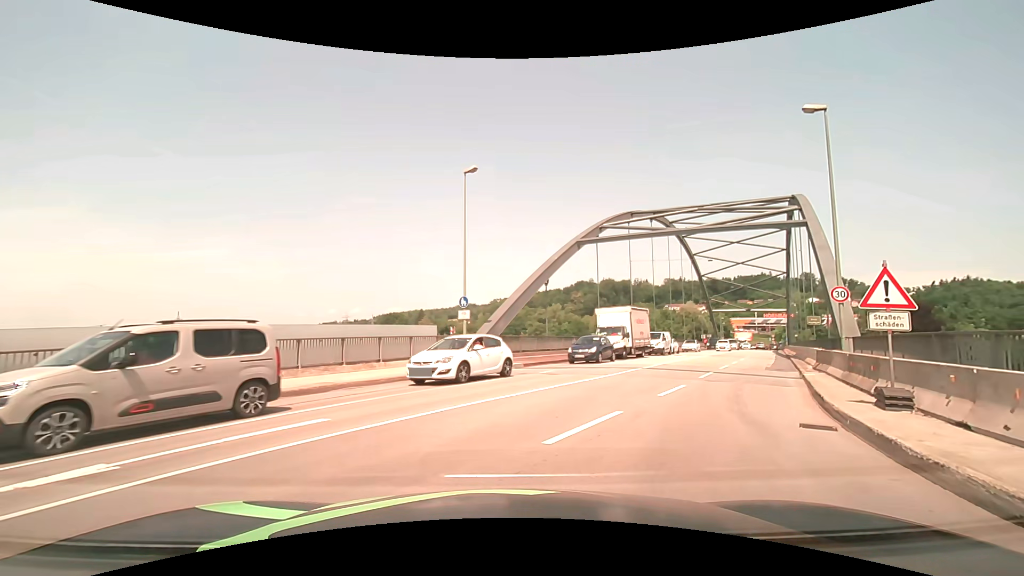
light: Day
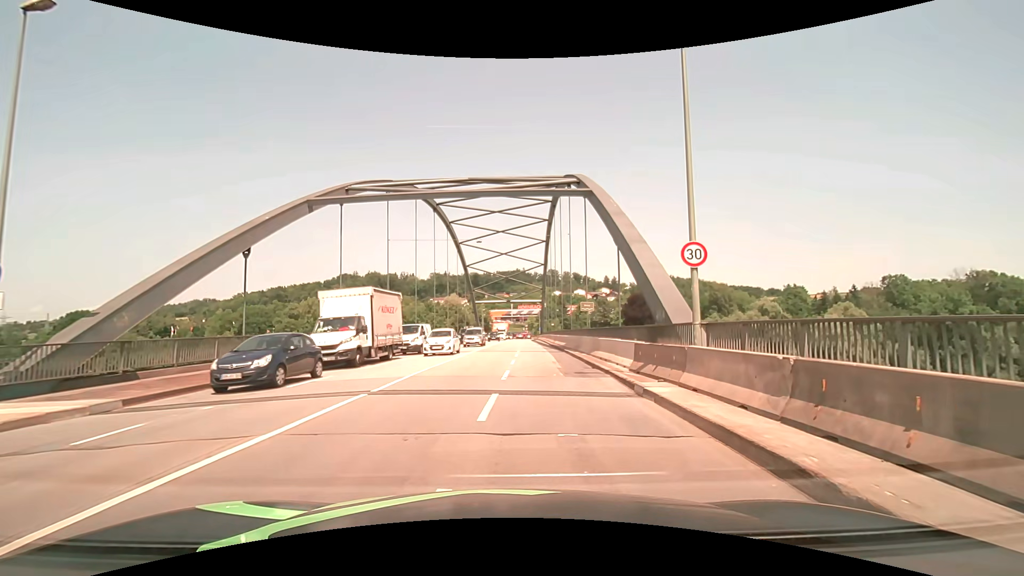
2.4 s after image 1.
(+2.6, +10.4) m; +26°
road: primary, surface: asphalt
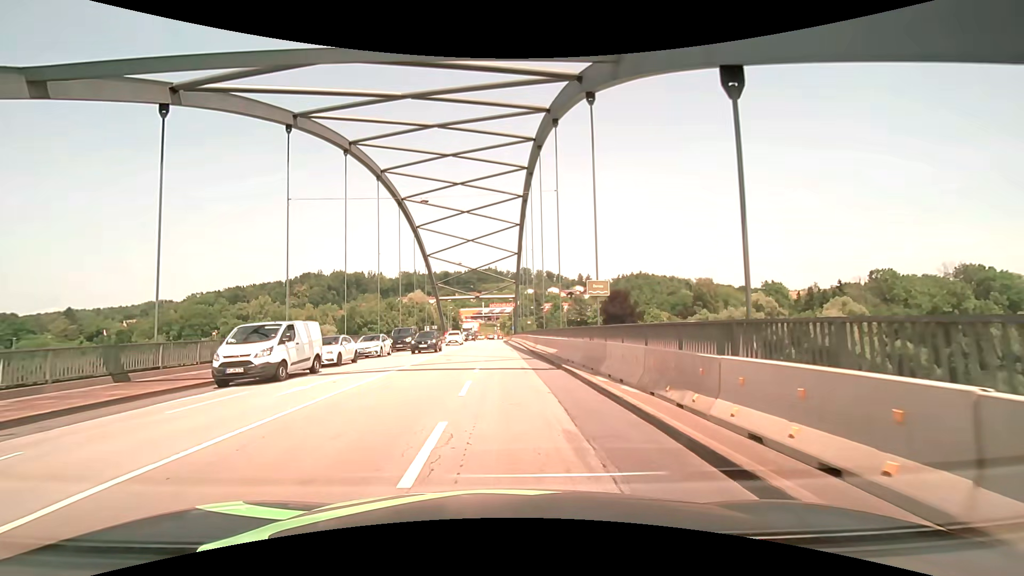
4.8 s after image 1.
(+0.6, +15.2) m; +2°
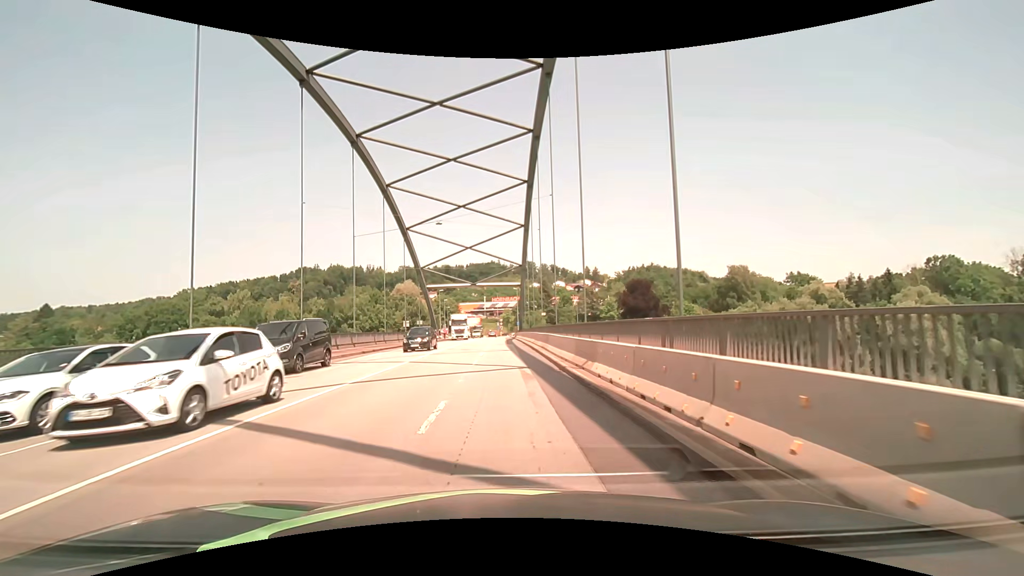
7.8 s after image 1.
(0.0, +22.0) m; 0°
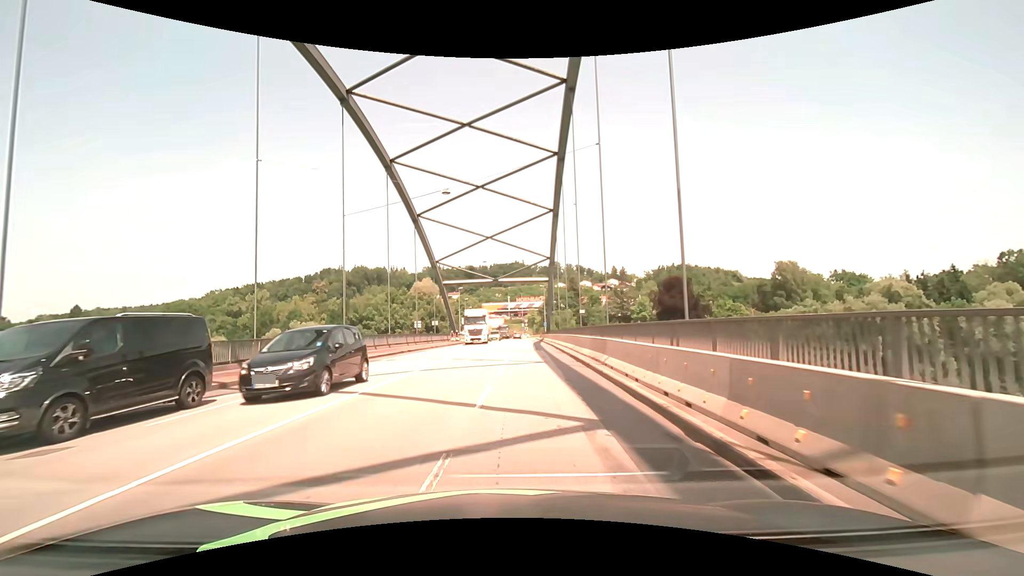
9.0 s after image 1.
(-0.2, +10.0) m; -3°
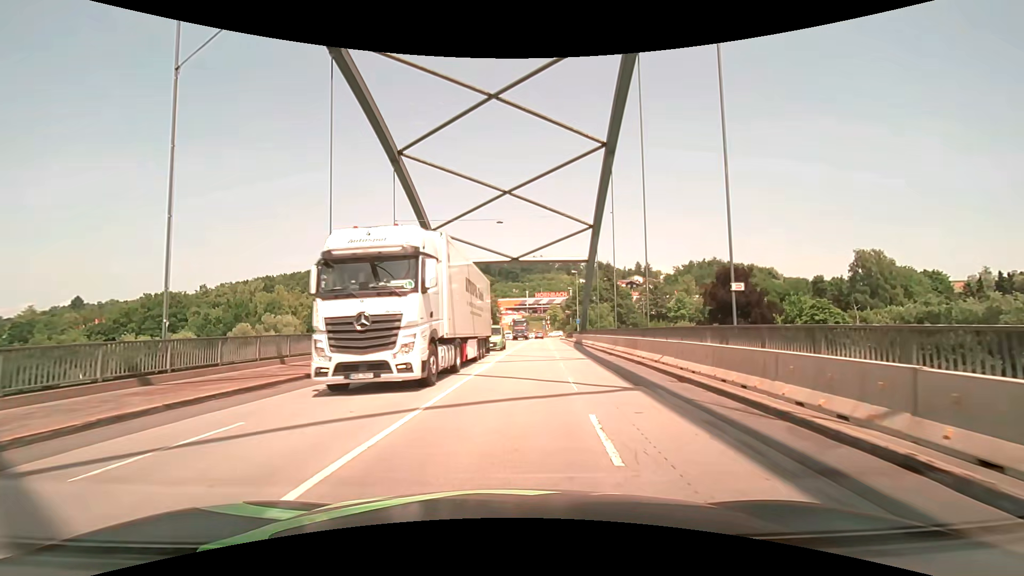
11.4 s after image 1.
(-0.7, +21.7) m; -2°
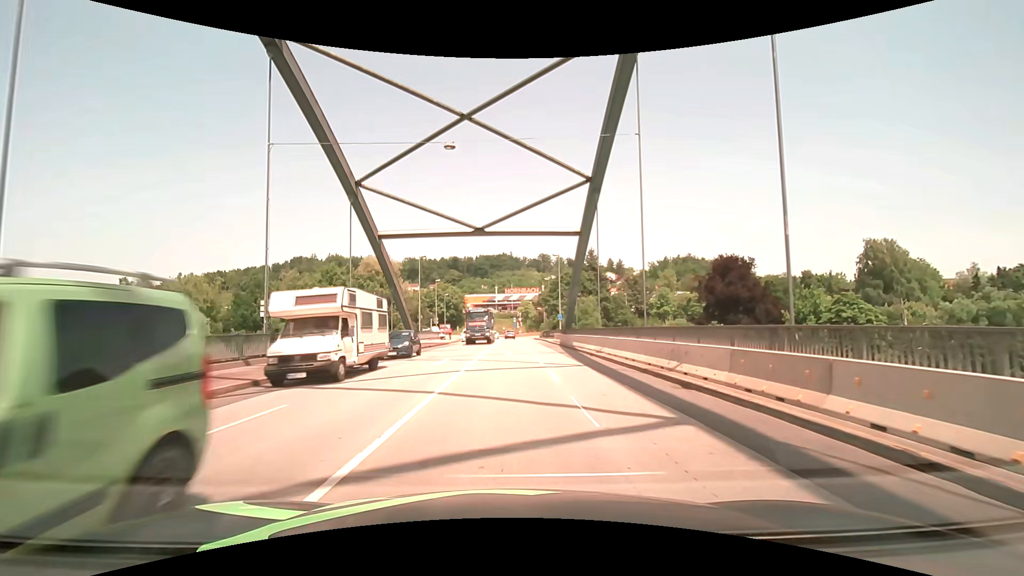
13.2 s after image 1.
(+0.7, +16.1) m; +4°
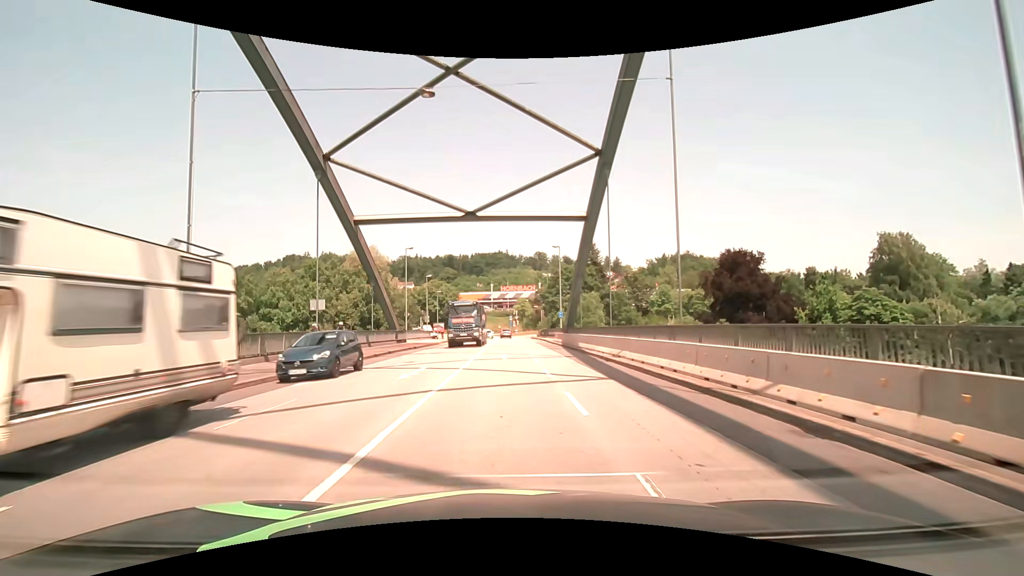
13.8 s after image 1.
(0.0, +5.3) m; 0°
(0, +10) (0, +20) (0, +30) (0, +40) (0, +50) (0, +60) (0, +70) (0, +80) (0, +90) (-1, +100) m
